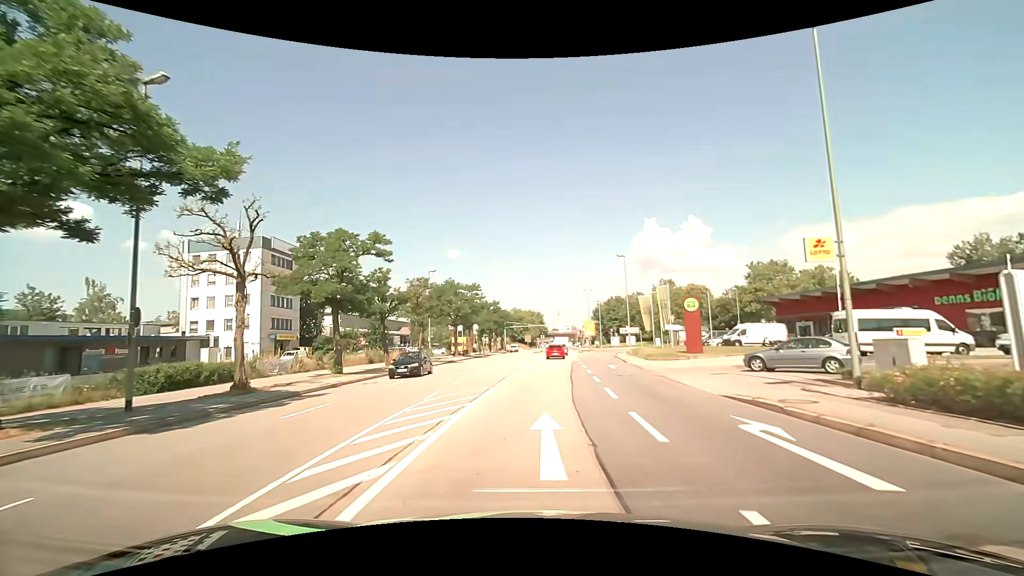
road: primary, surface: asphalt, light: Day
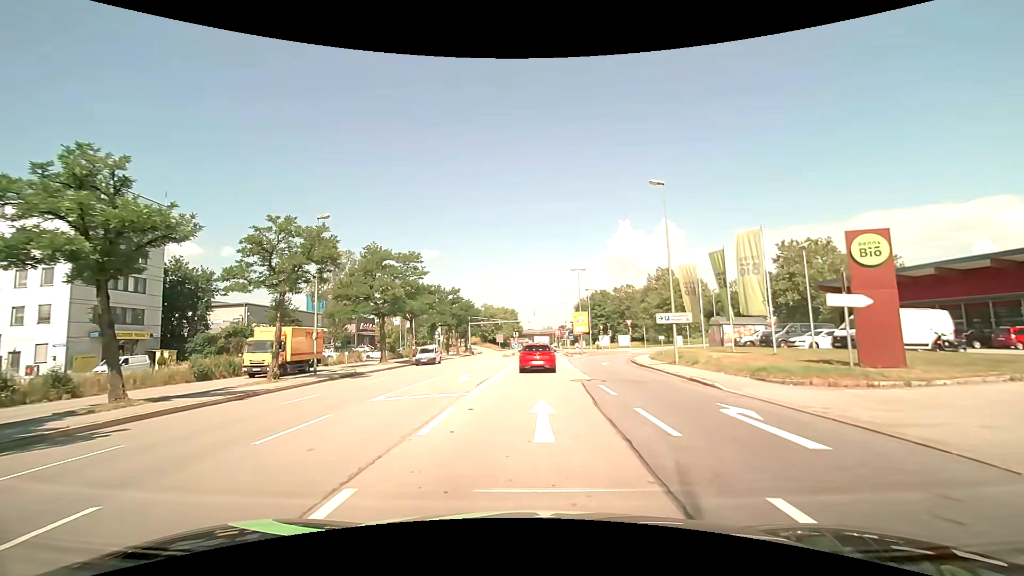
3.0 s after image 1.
(+0.8, +23.3) m; +3°
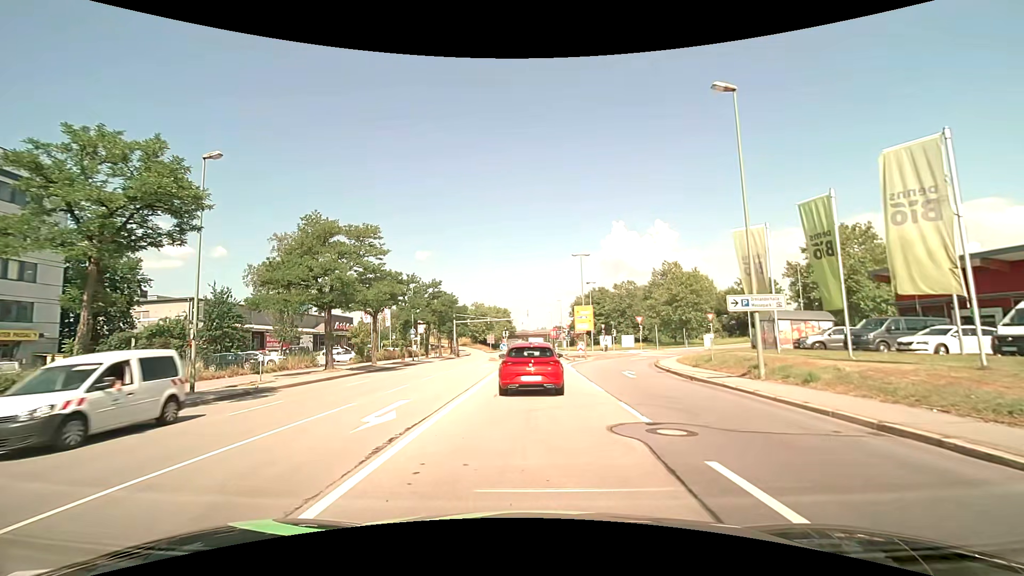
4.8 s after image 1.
(+0.1, +10.5) m; +1°
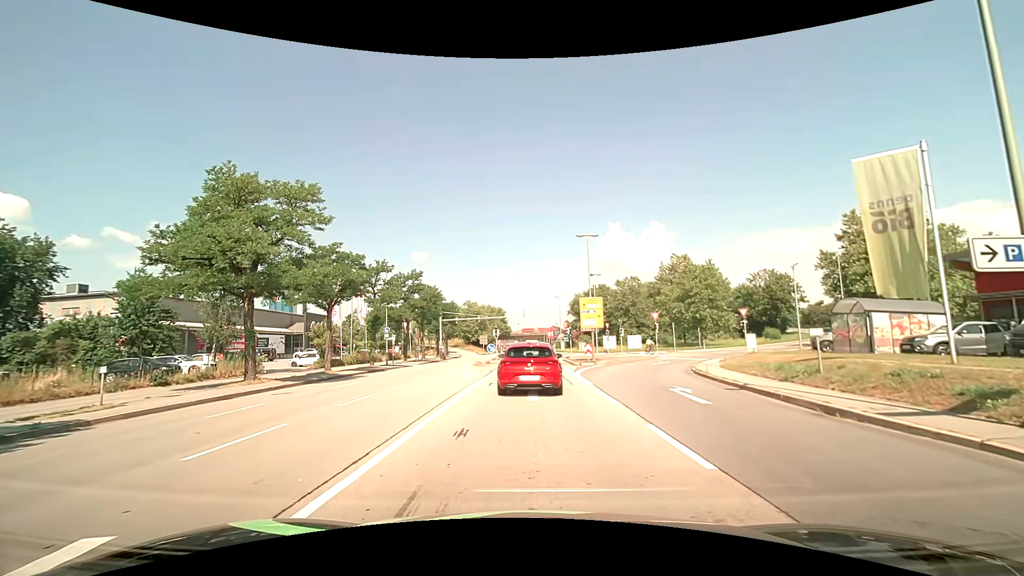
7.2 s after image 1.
(0.0, +9.1) m; 0°
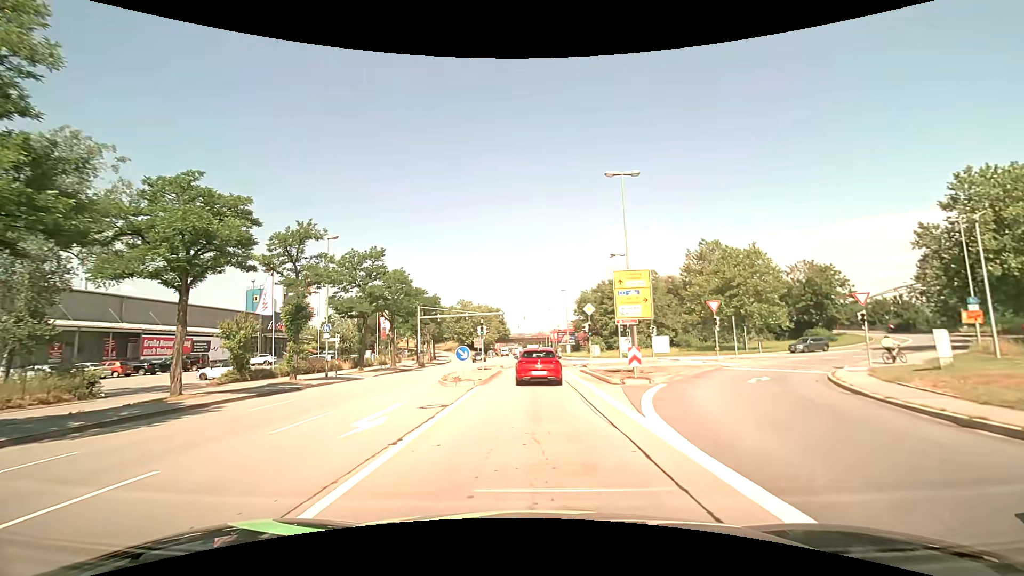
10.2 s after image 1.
(0.0, +15.7) m; 0°
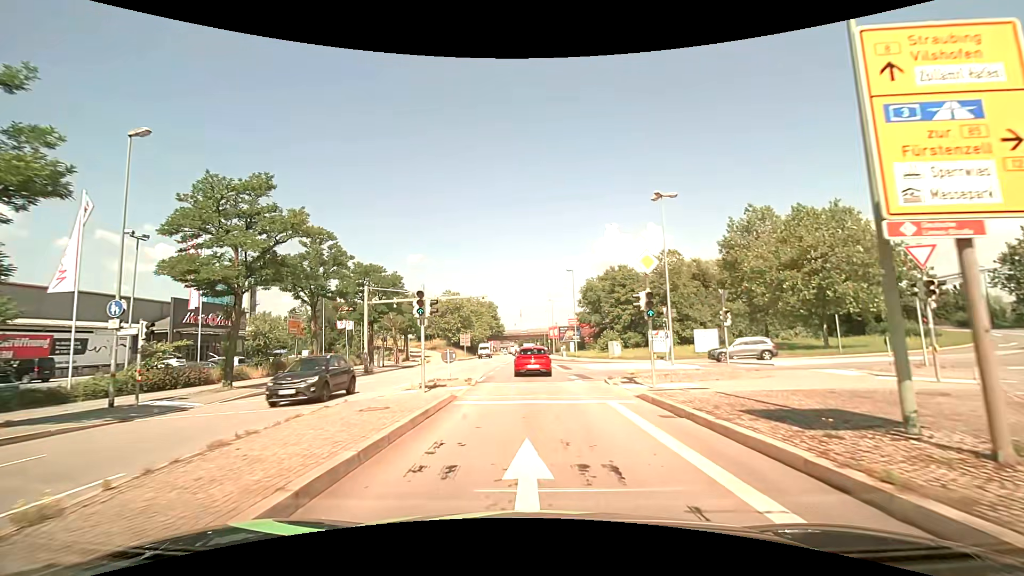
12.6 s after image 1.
(+0.1, +18.3) m; 0°
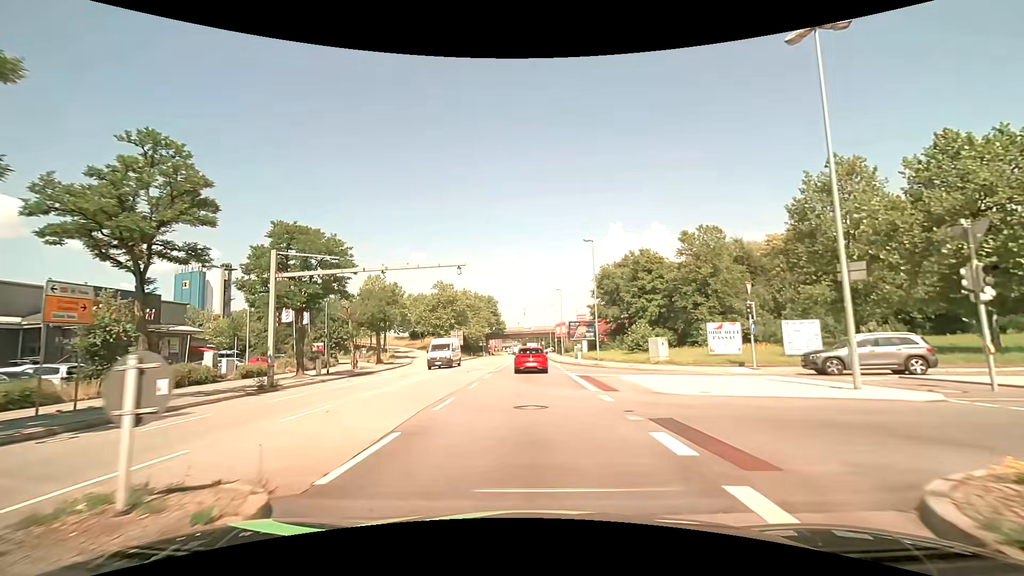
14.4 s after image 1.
(0.0, +15.9) m; 0°
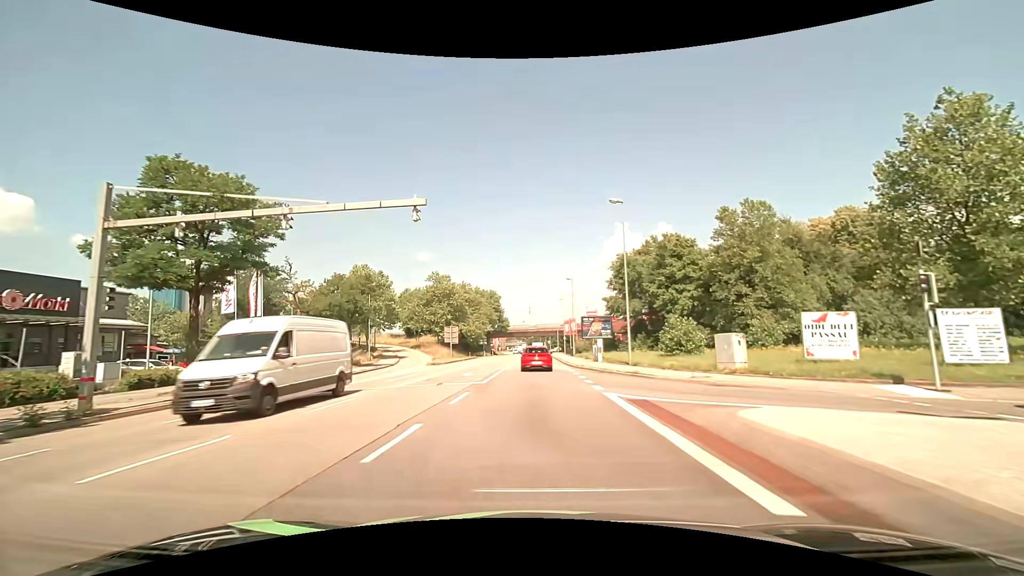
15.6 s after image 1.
(-0.1, +11.2) m; -1°
